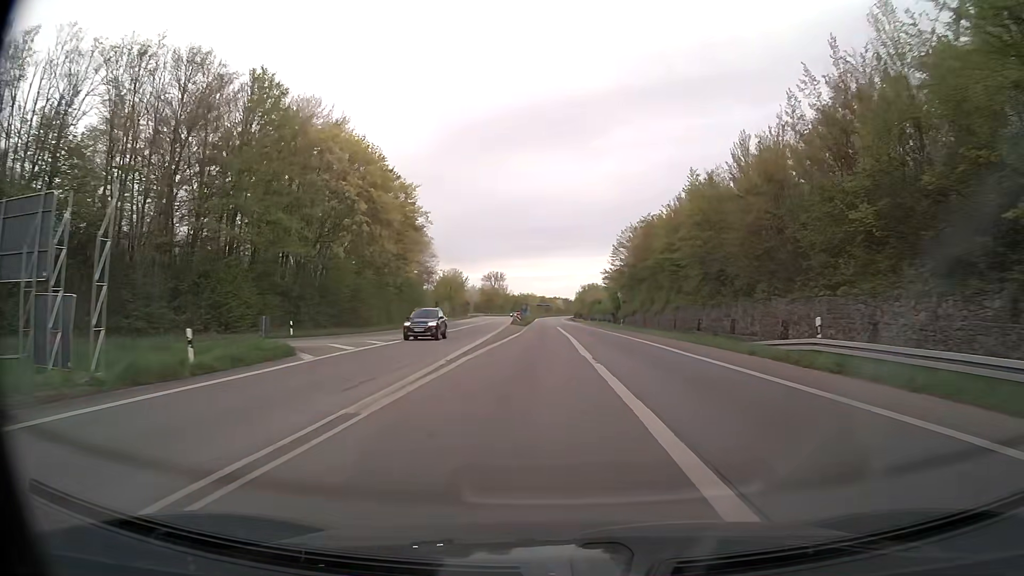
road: trunk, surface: asphalt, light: Day
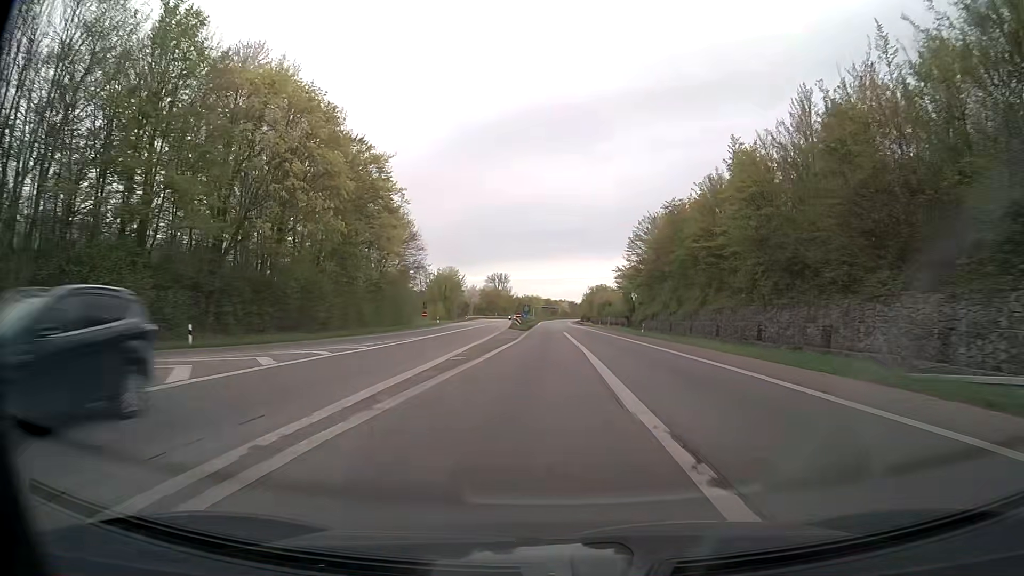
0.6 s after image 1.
(-0.1, +13.3) m; -1°
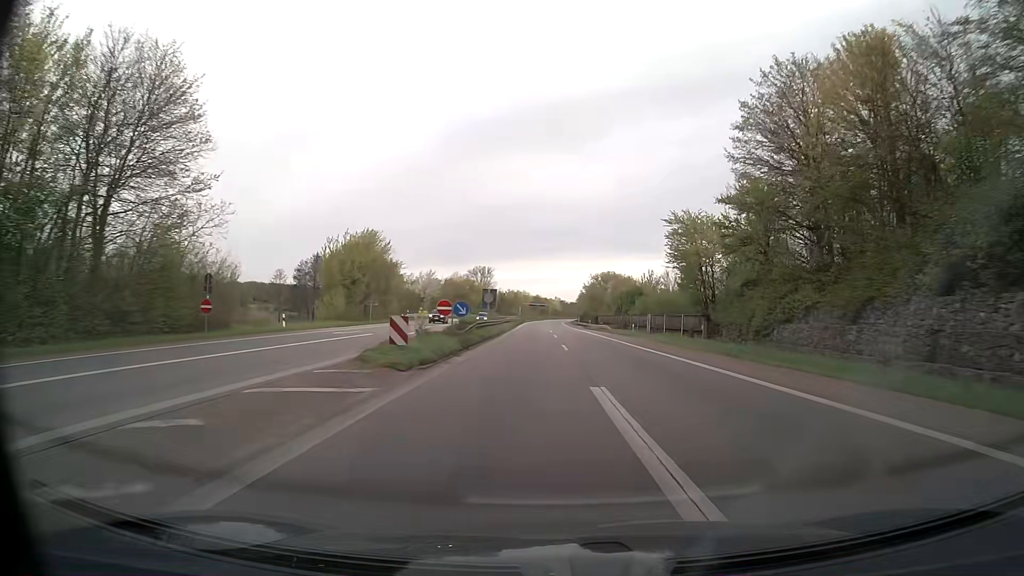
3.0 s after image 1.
(+0.1, +54.0) m; +1°
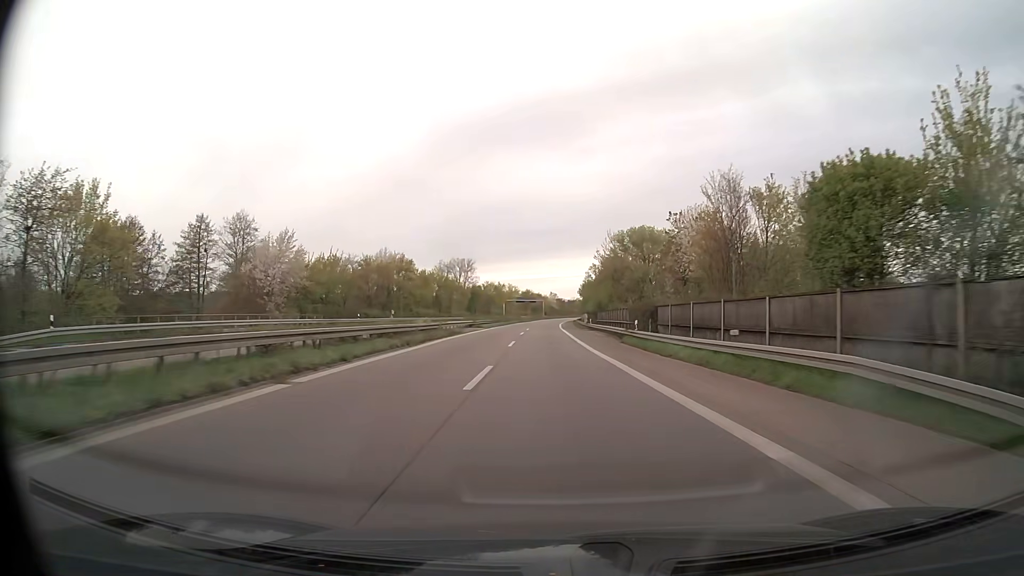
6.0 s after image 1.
(+0.4, +69.0) m; 0°
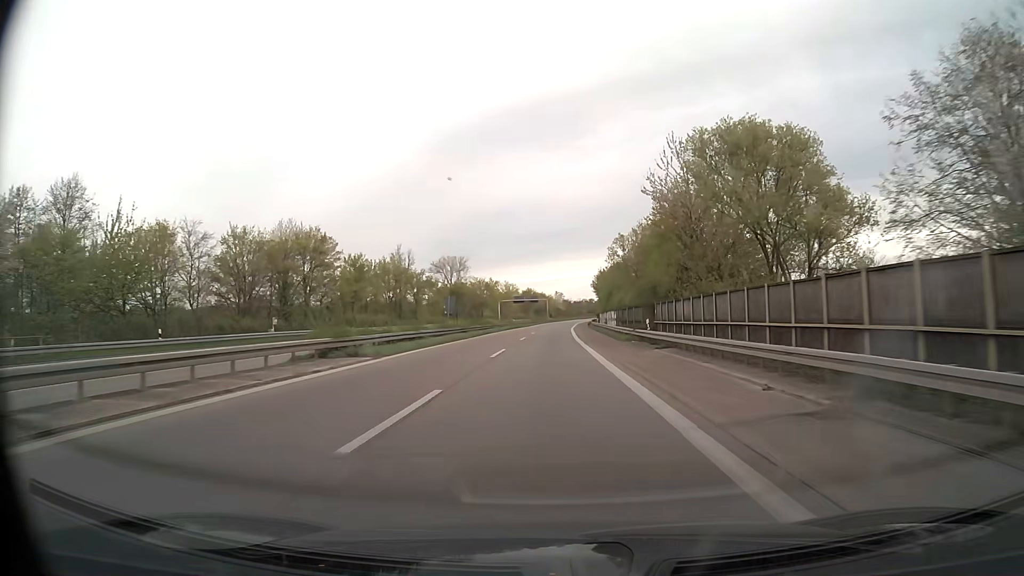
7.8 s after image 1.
(-0.3, +42.2) m; -1°
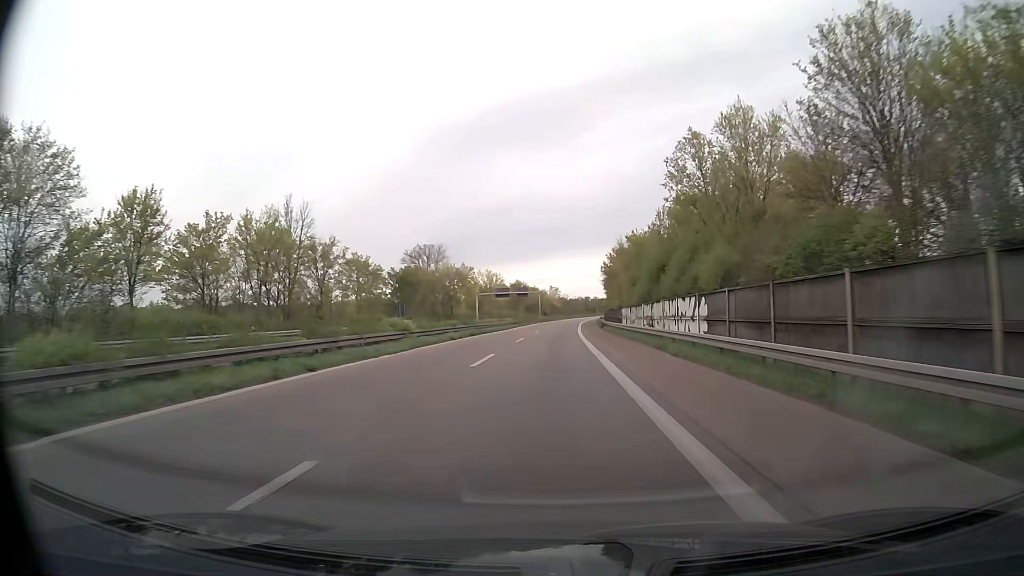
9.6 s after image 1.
(0.0, +42.5) m; 0°
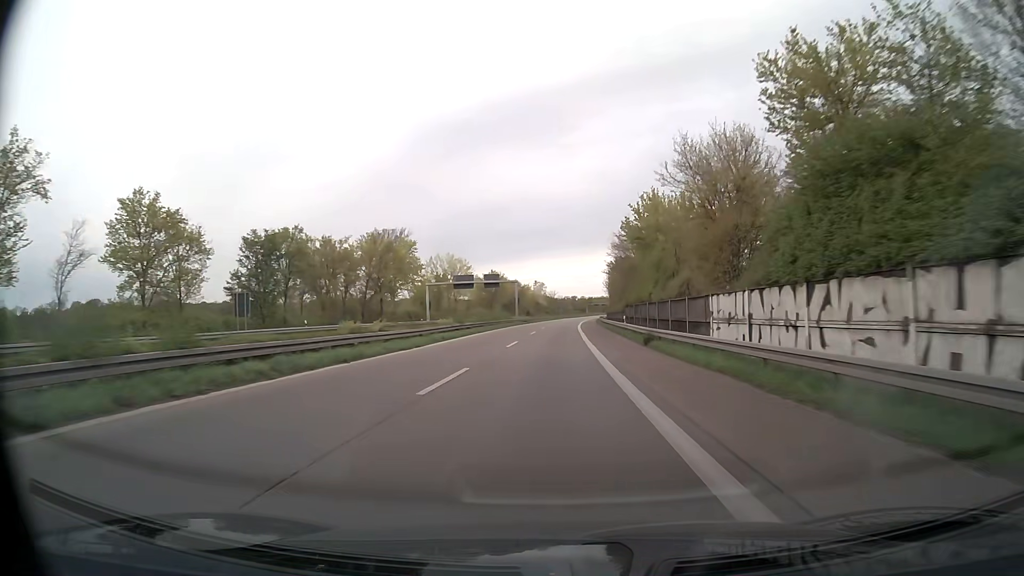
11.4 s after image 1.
(+0.4, +42.9) m; +1°
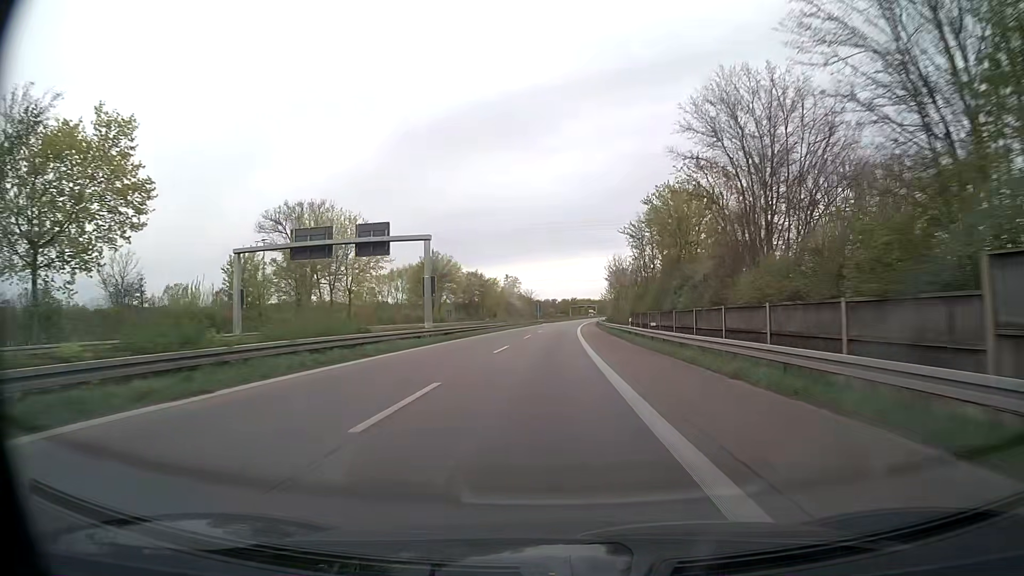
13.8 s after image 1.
(+0.9, +57.8) m; +2°
